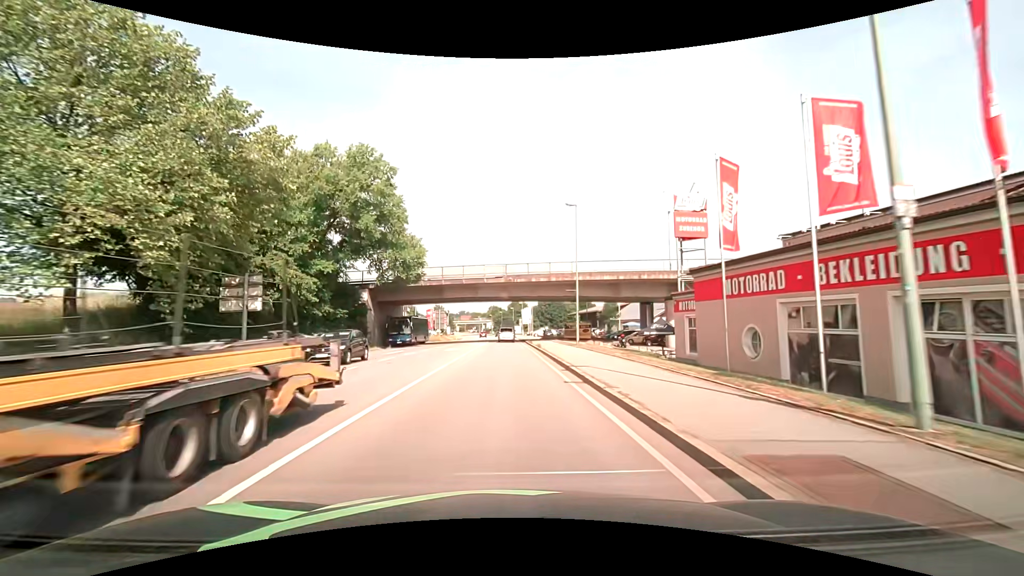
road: primary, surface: asphalt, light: Day
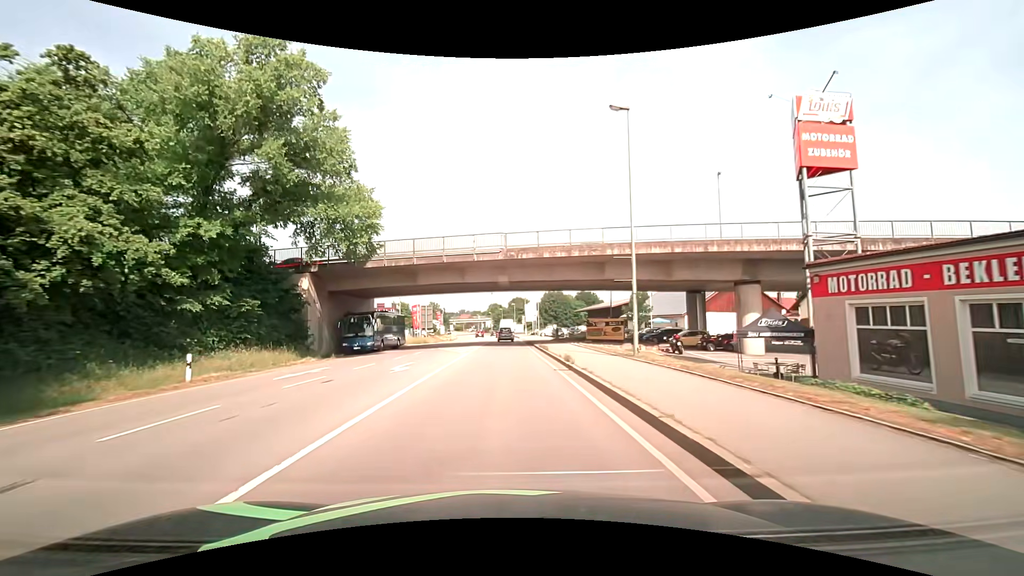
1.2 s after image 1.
(0.0, +15.9) m; 0°
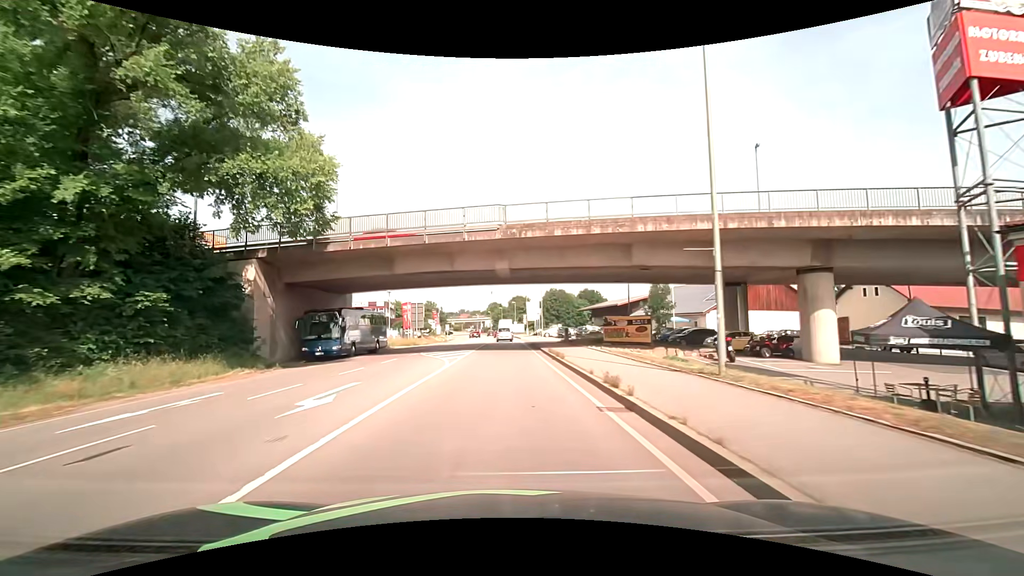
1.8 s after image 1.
(0.0, +7.9) m; 0°
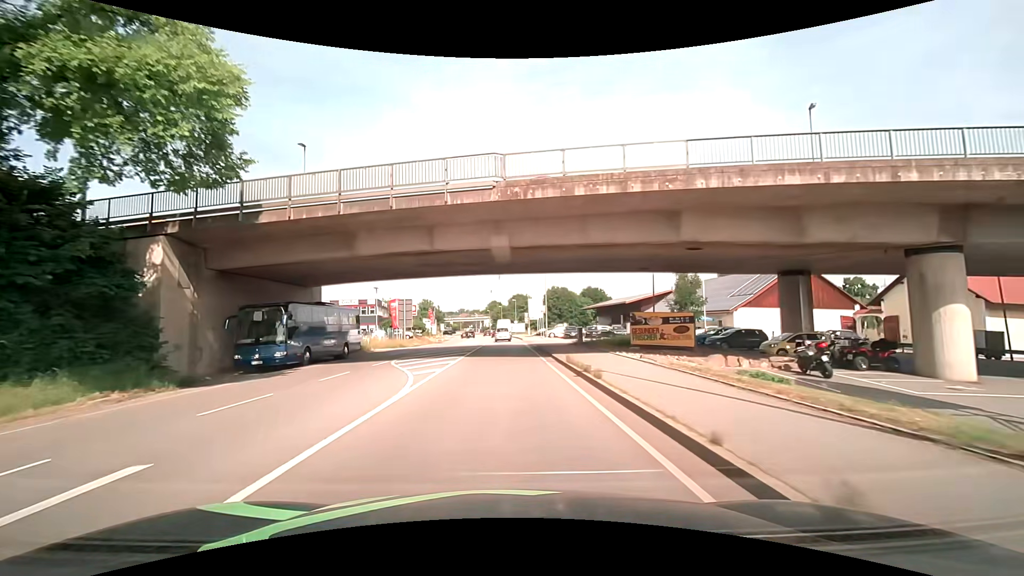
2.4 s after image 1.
(0.0, +7.9) m; 0°
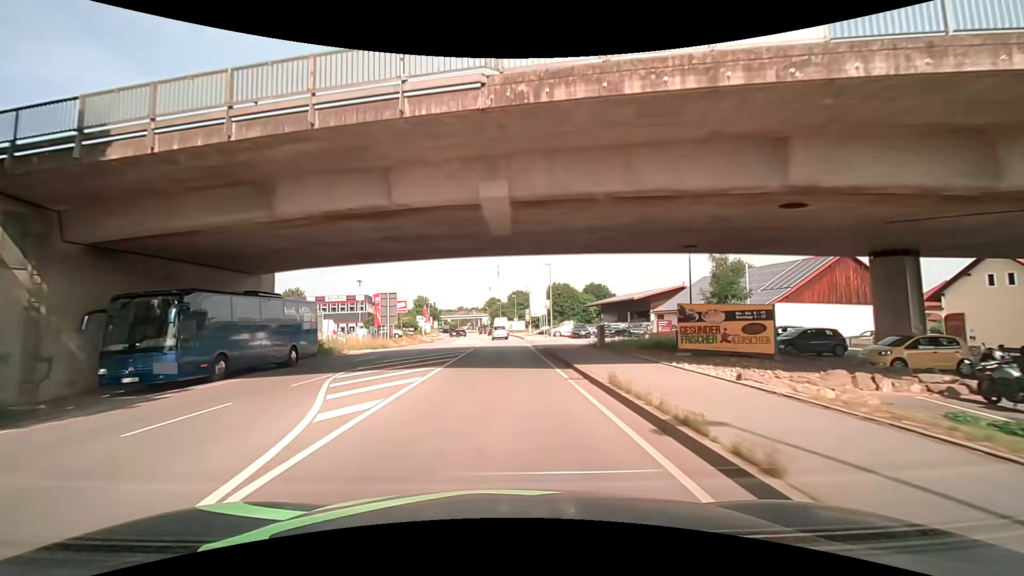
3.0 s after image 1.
(0.0, +7.9) m; 0°
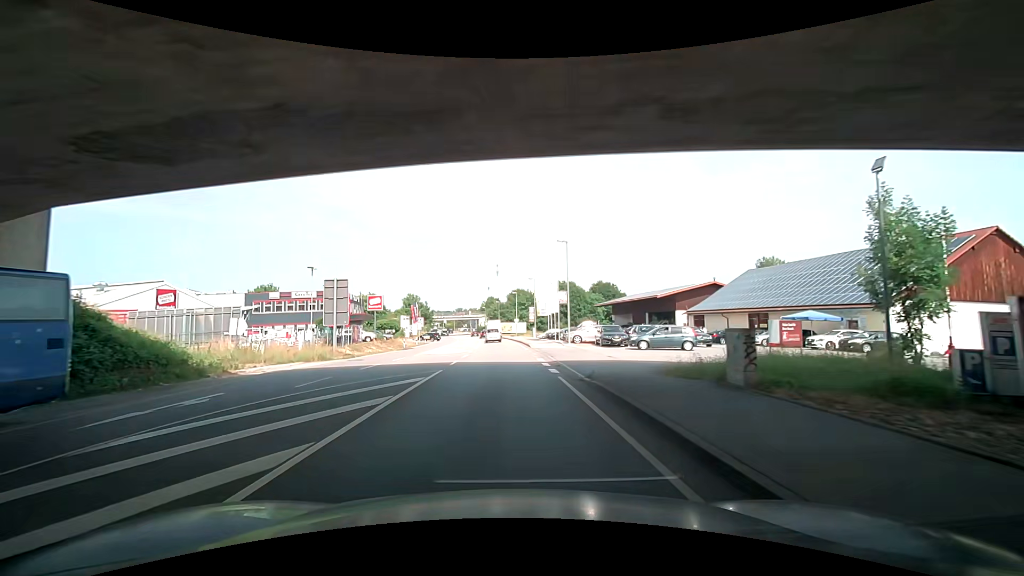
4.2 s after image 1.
(0.0, +15.7) m; -1°
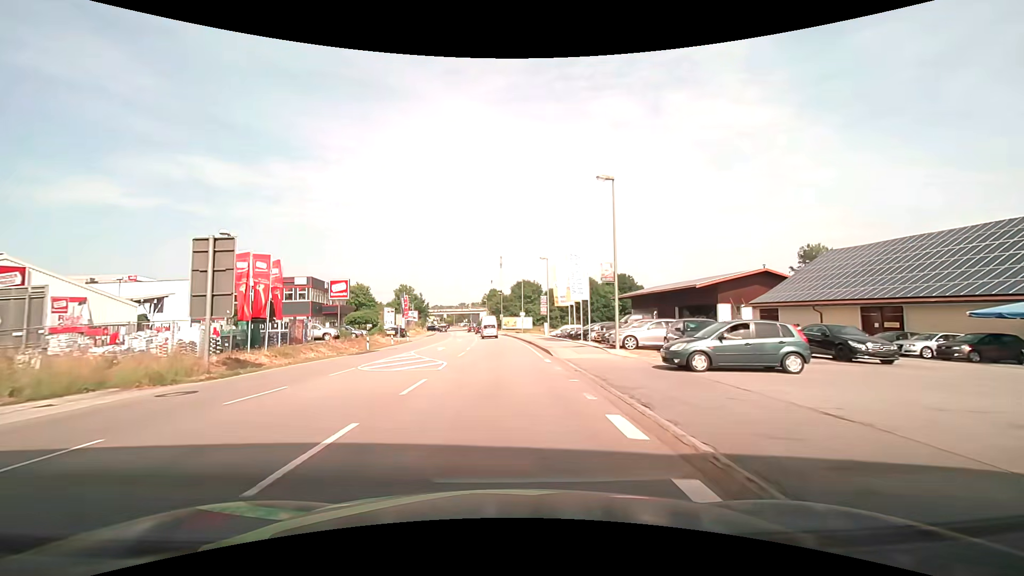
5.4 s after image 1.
(-0.3, +15.5) m; 0°
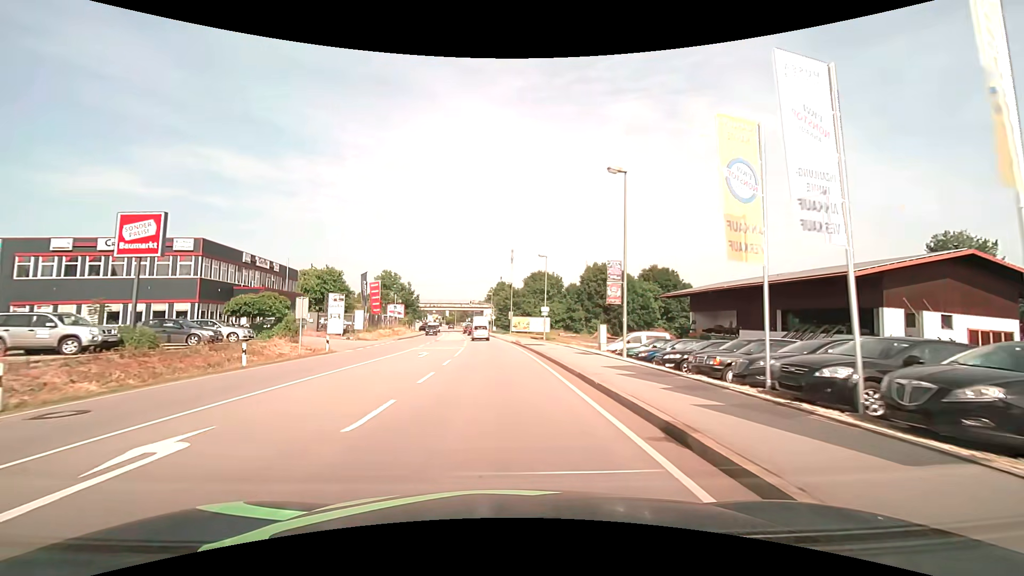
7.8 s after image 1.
(-0.2, +28.8) m; -1°
(0, +10) (0, +20) (-1, +30) (-1, +40) (-2, +50) (-3, +60) (-4, +70) (-5, +80) (-7, +90) (-8, +100) m
